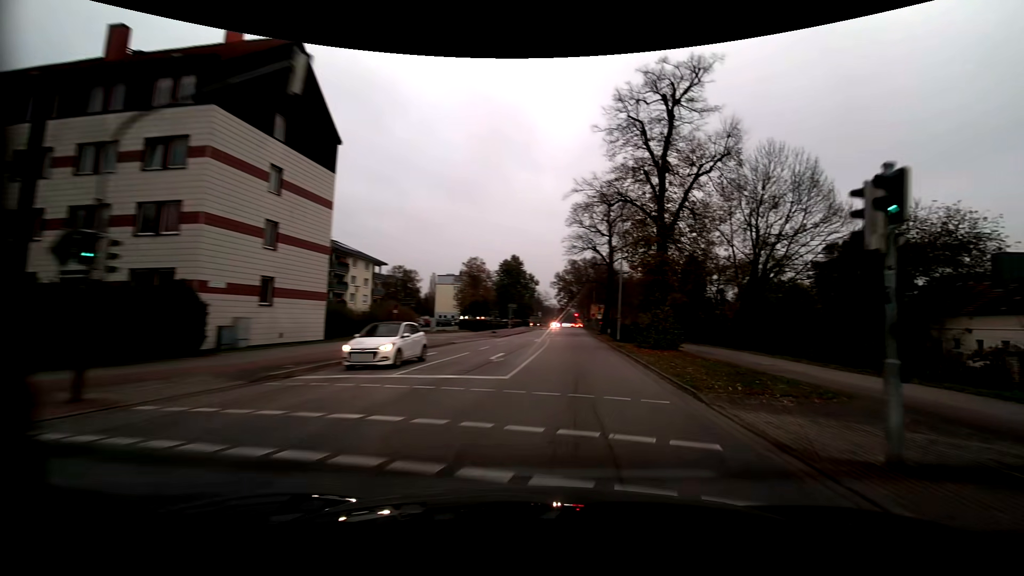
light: Dusk
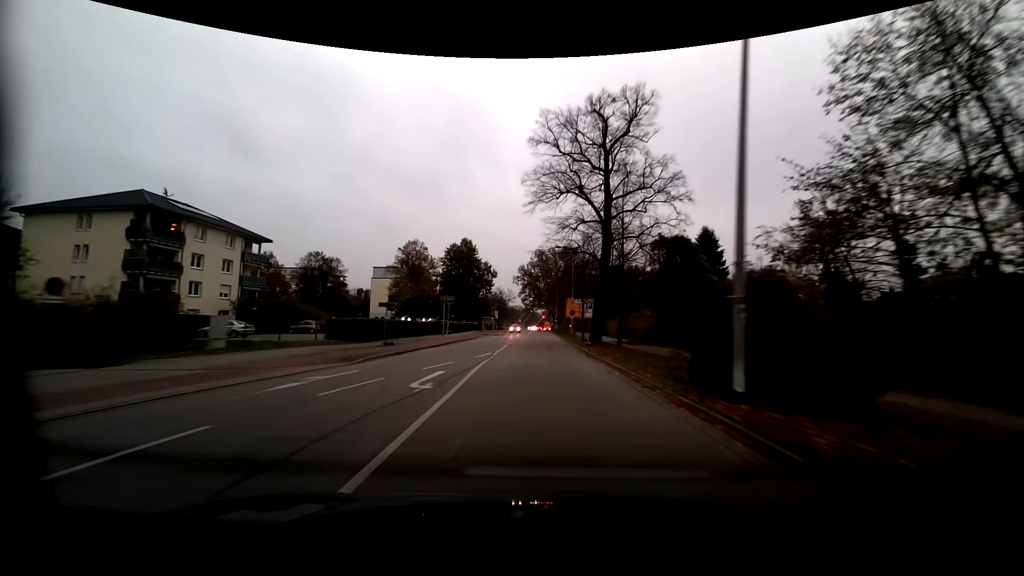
(+1.7, +29.3) m; +3°
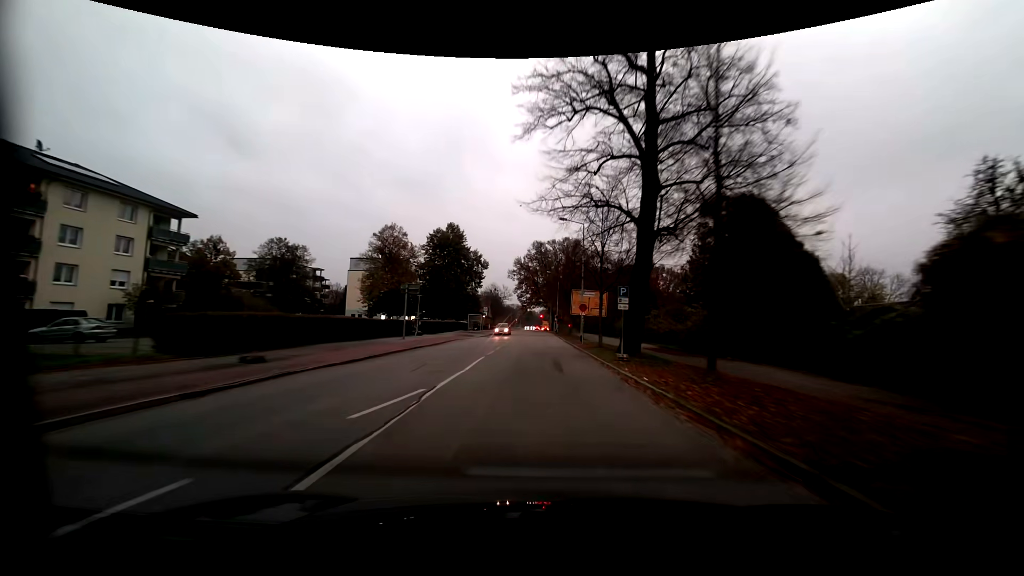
(+0.1, +14.3) m; +1°
